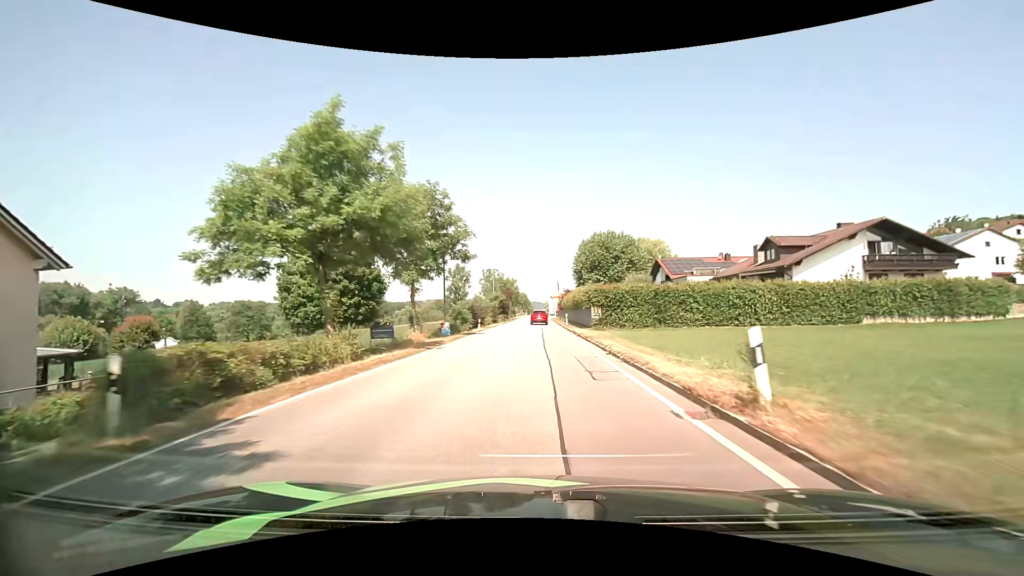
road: secondary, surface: asphalt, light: Day
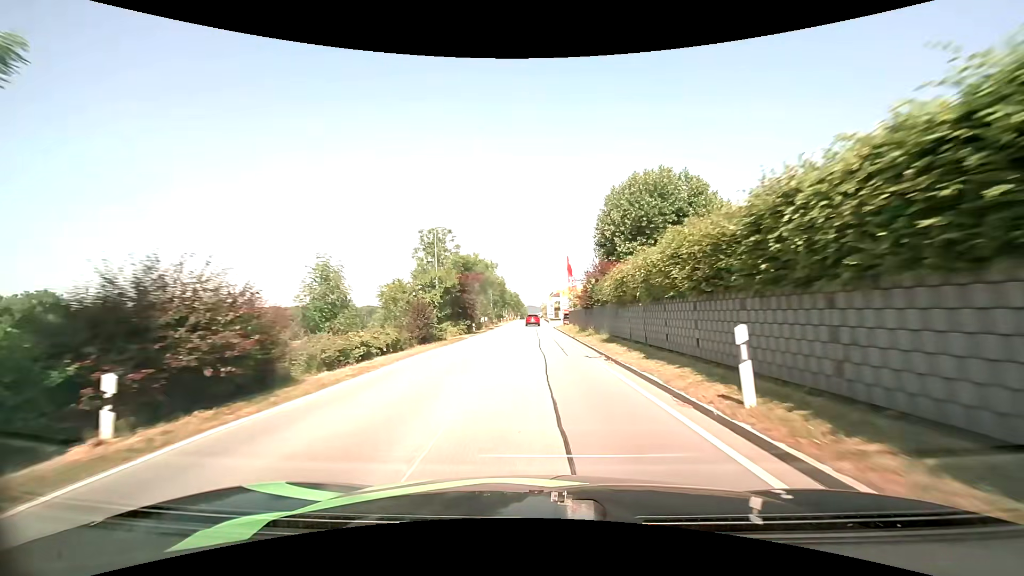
(-0.3, +40.8) m; 0°
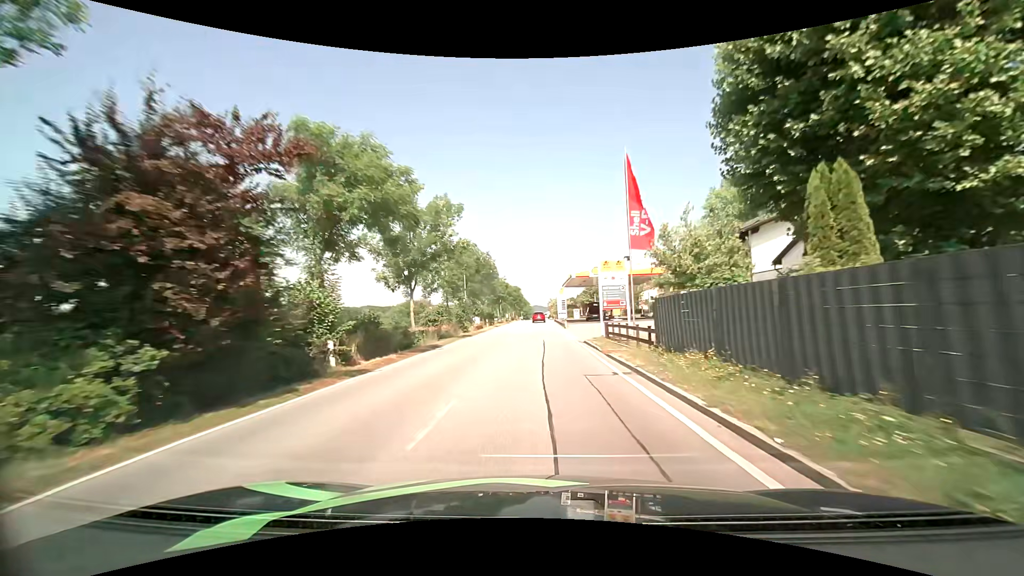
(-0.1, +34.3) m; -1°
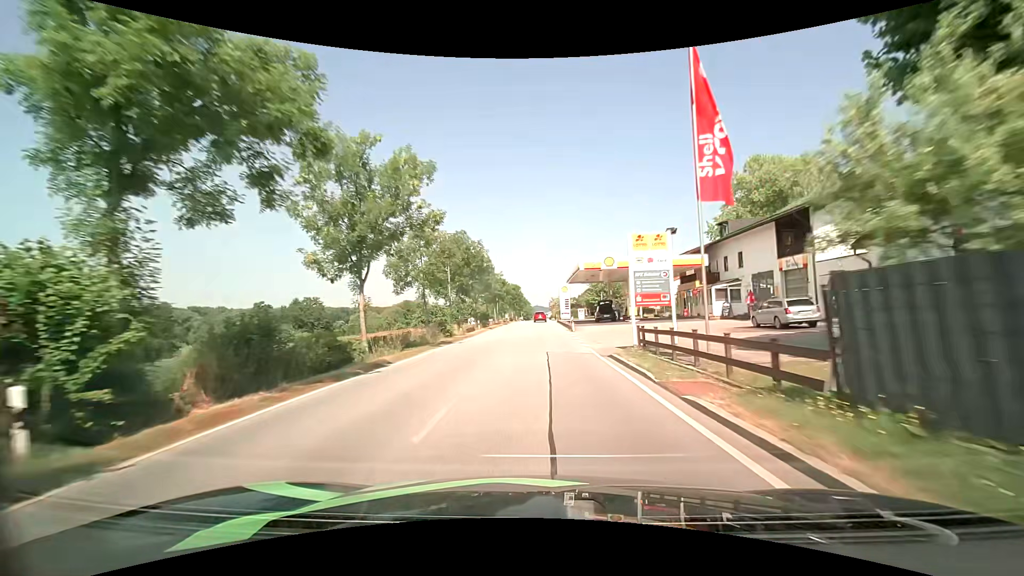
(0.0, +8.7) m; 0°
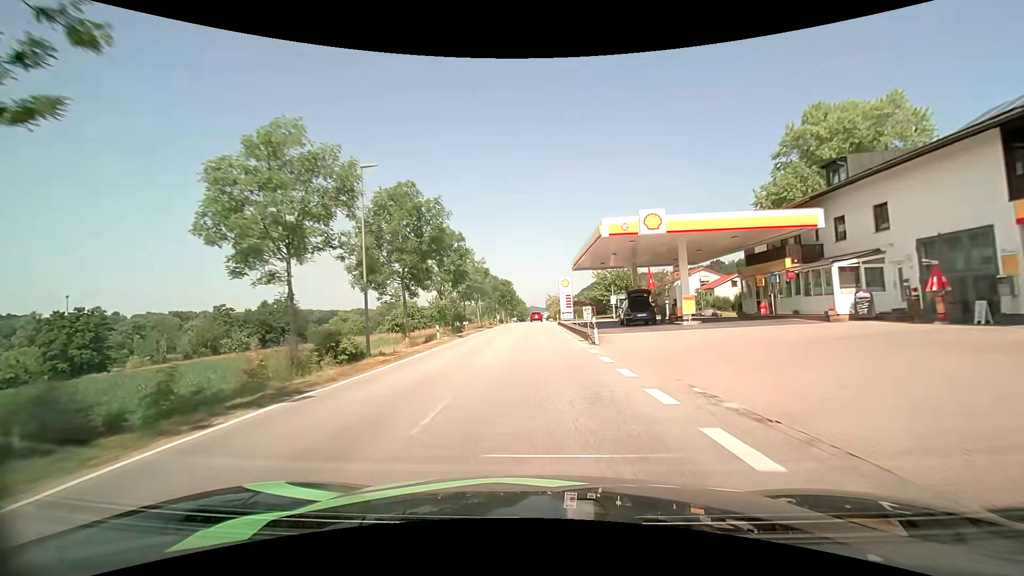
(0.0, +17.7) m; 0°
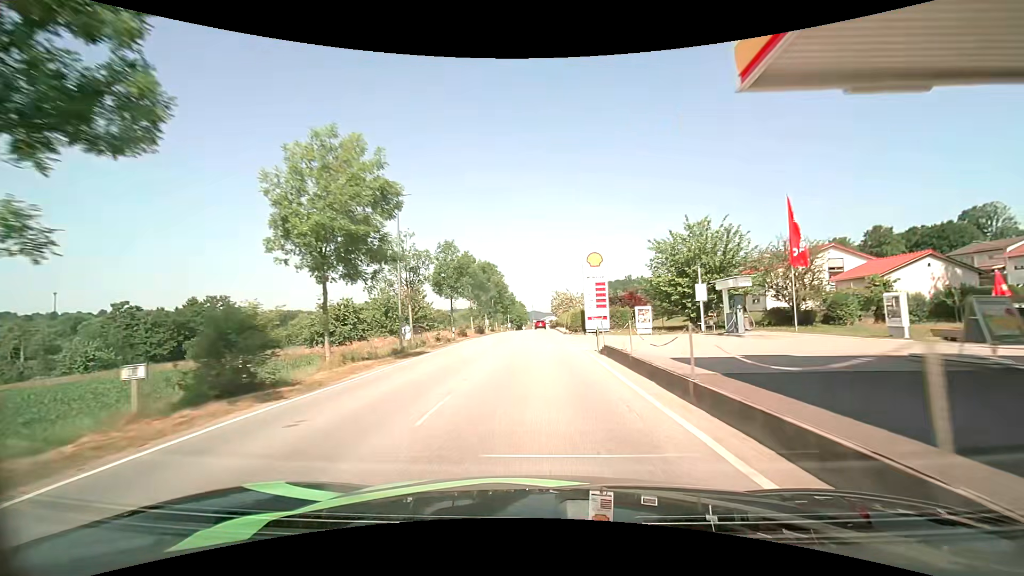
(-0.3, +35.6) m; -1°
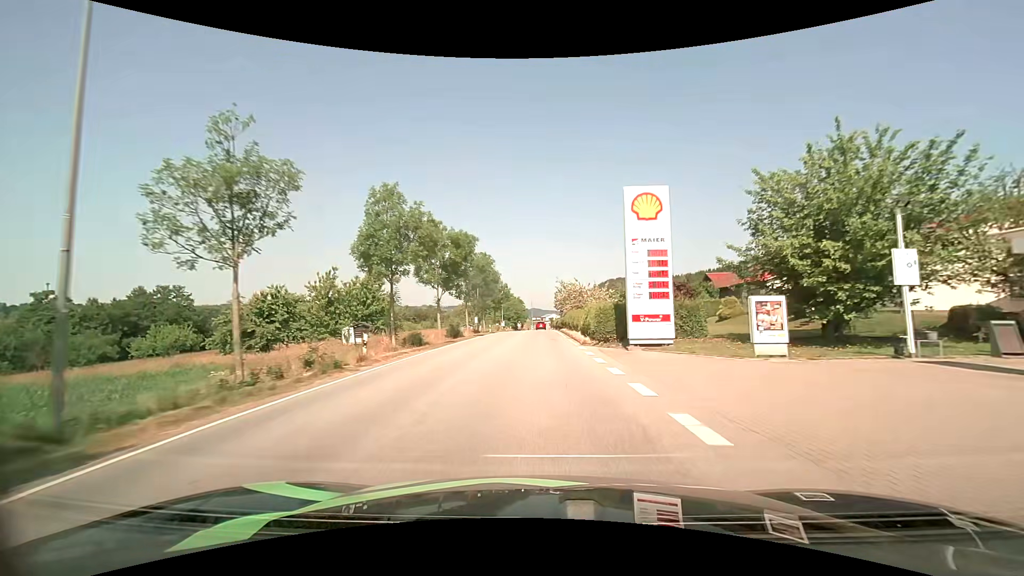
(+0.1, +17.6) m; 0°
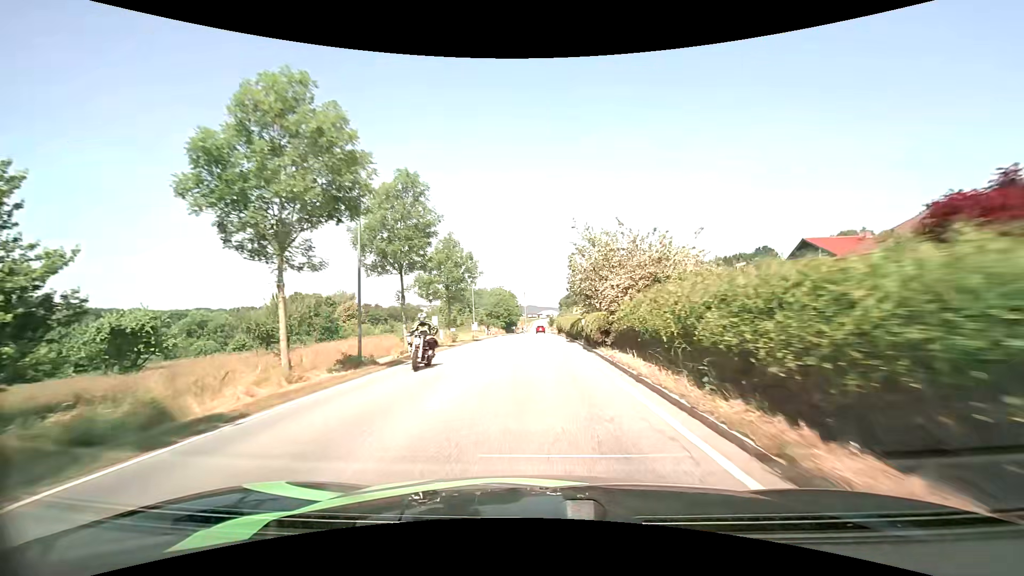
(+0.1, +35.0) m; +1°
(0, +10) (0, +20) (0, +30) (0, +40) (0, +50) (0, +60) (0, +70) (0, +80) (0, +90) (0, +100) m
